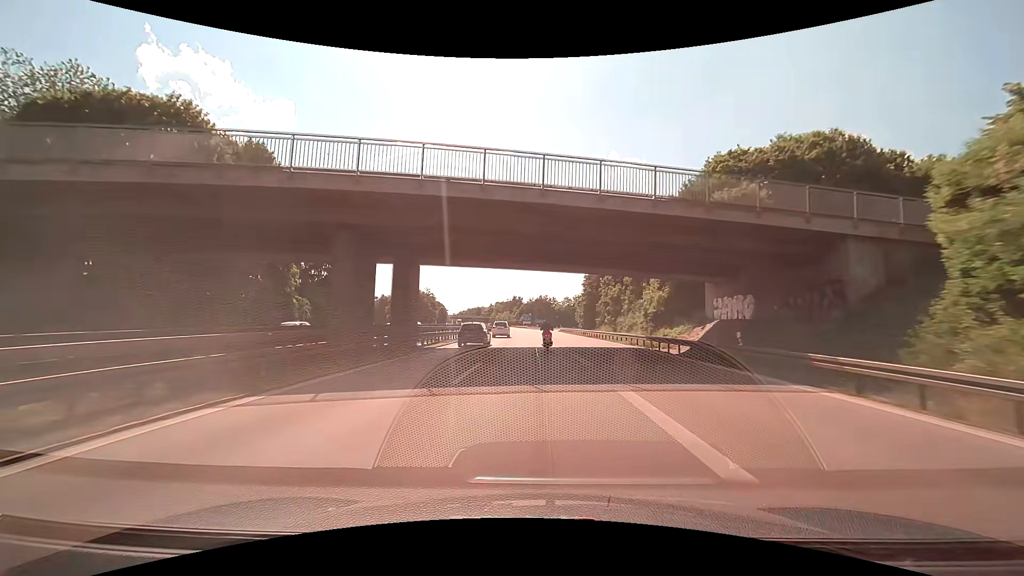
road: motorway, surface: asphalt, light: Day
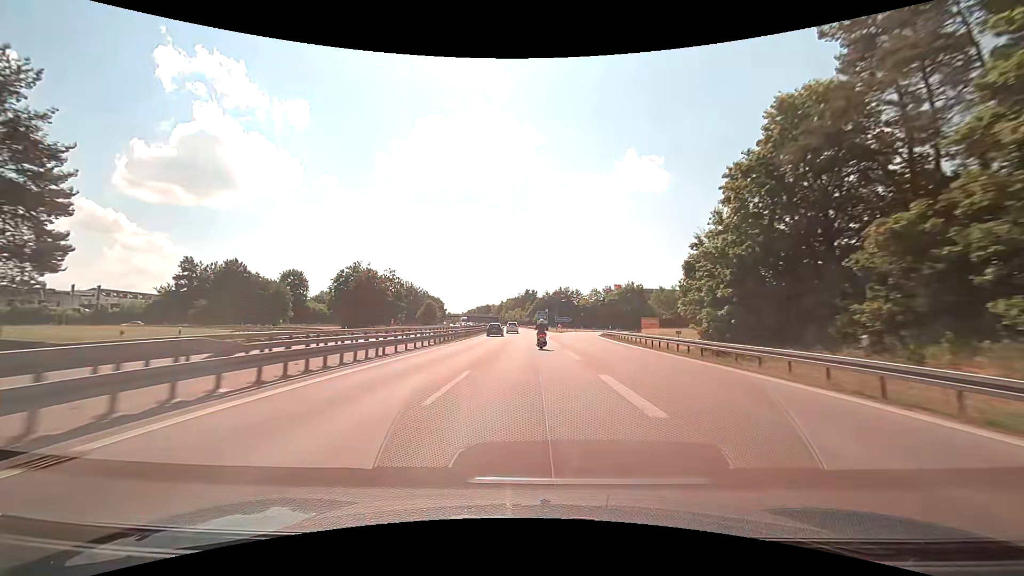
(-1.0, +57.1) m; -2°
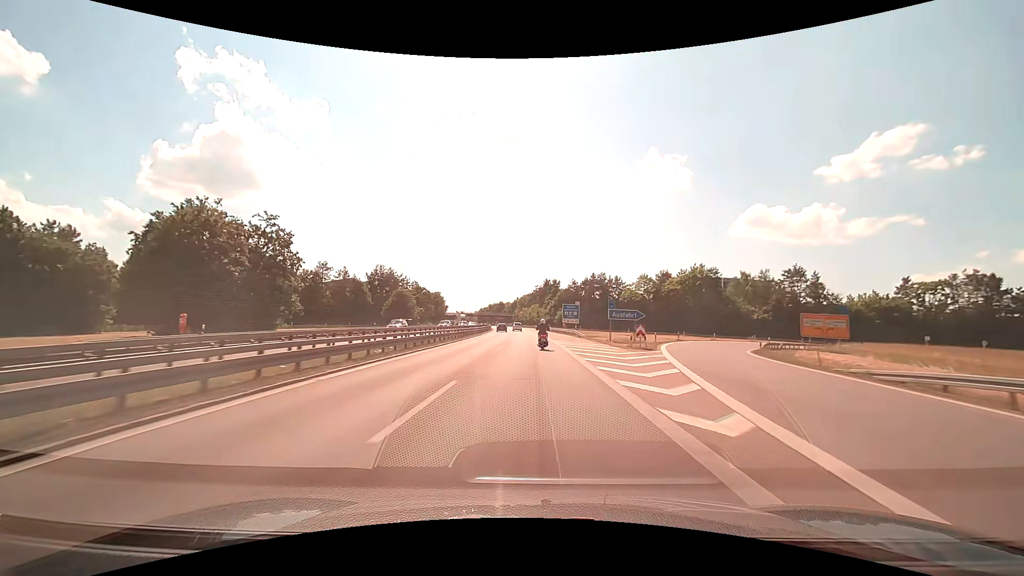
(-1.1, +56.6) m; -2°
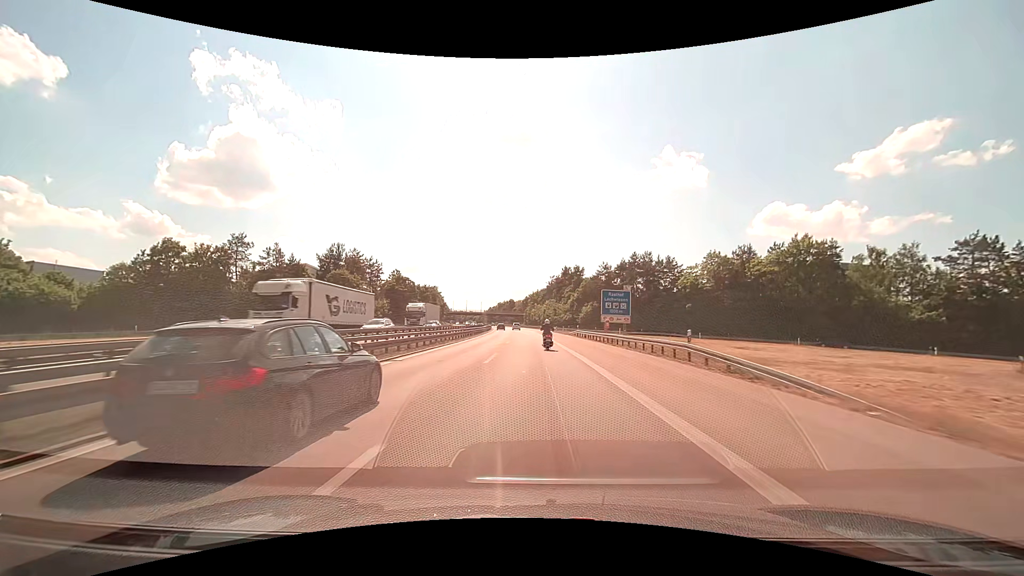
(-0.6, +42.2) m; -2°
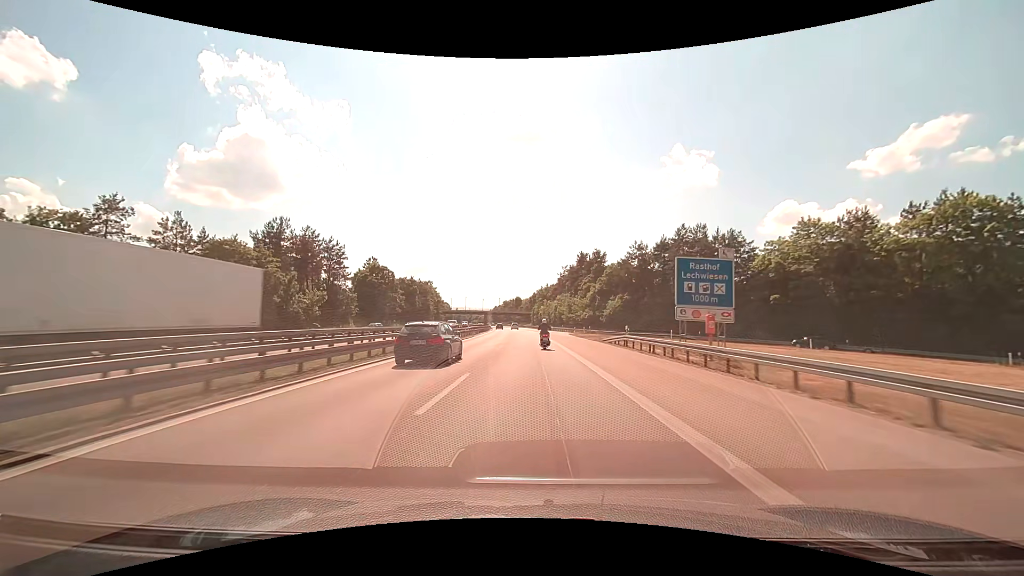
(-0.2, +28.1) m; -1°
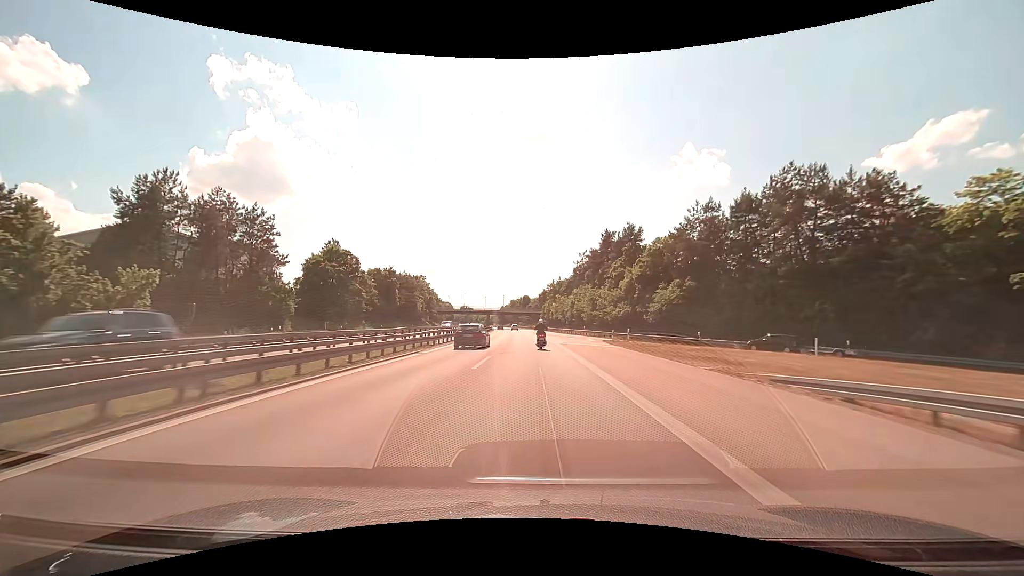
(-0.3, +28.1) m; -1°
(0, +10) (0, +20) (0, +30) (-1, +40) (-1, +50) (-1, +60) (-2, +70) (-2, +80) (-3, +90) (-3, +100) m
